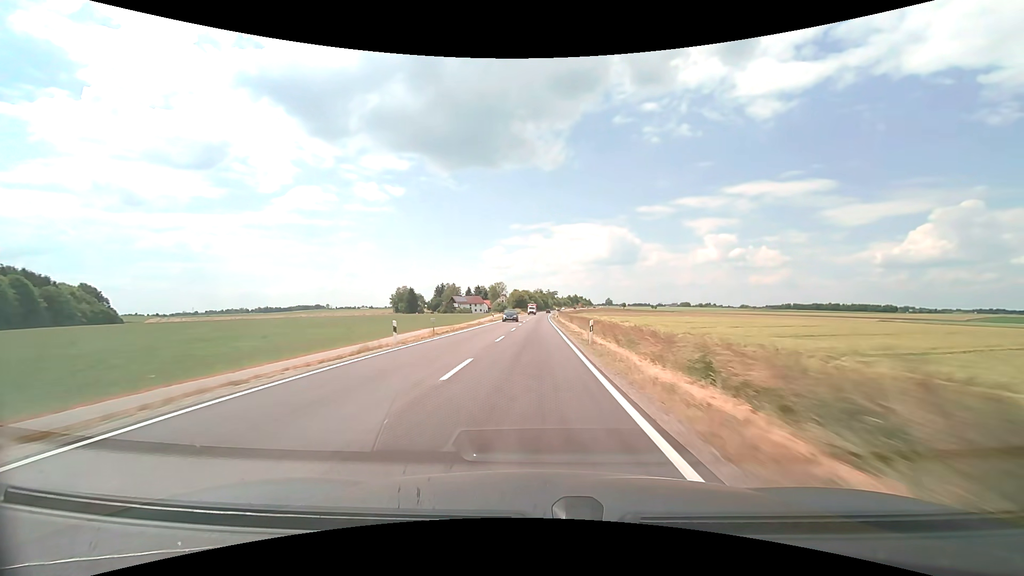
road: secondary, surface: asphalt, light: Day
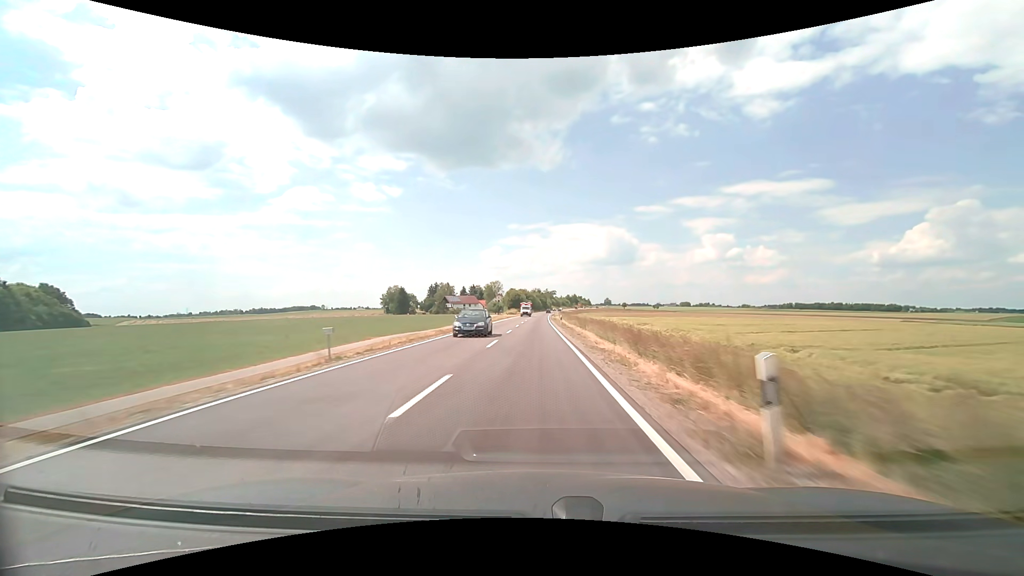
(0.0, +15.2) m; 0°
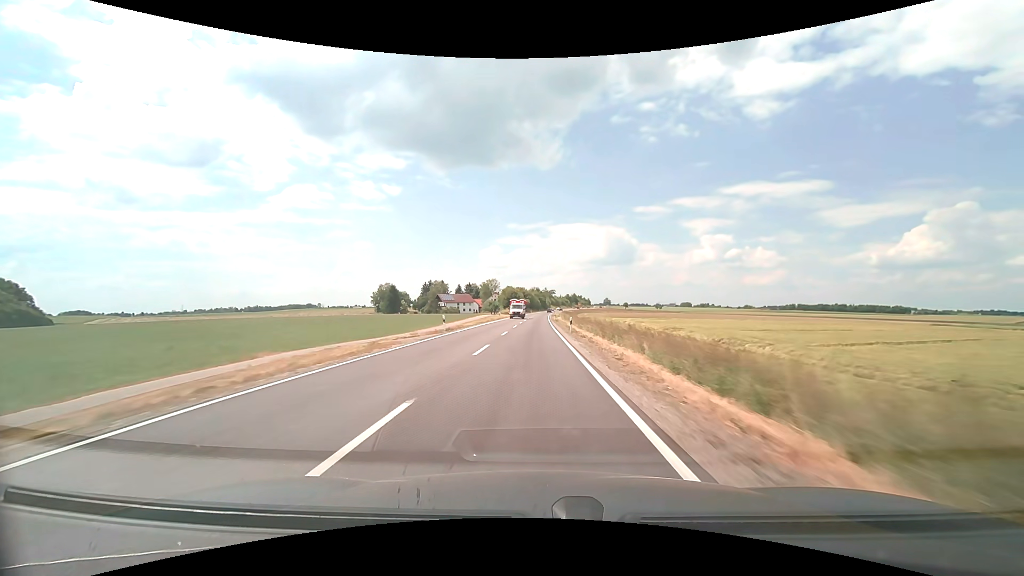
(0.0, +15.2) m; 0°
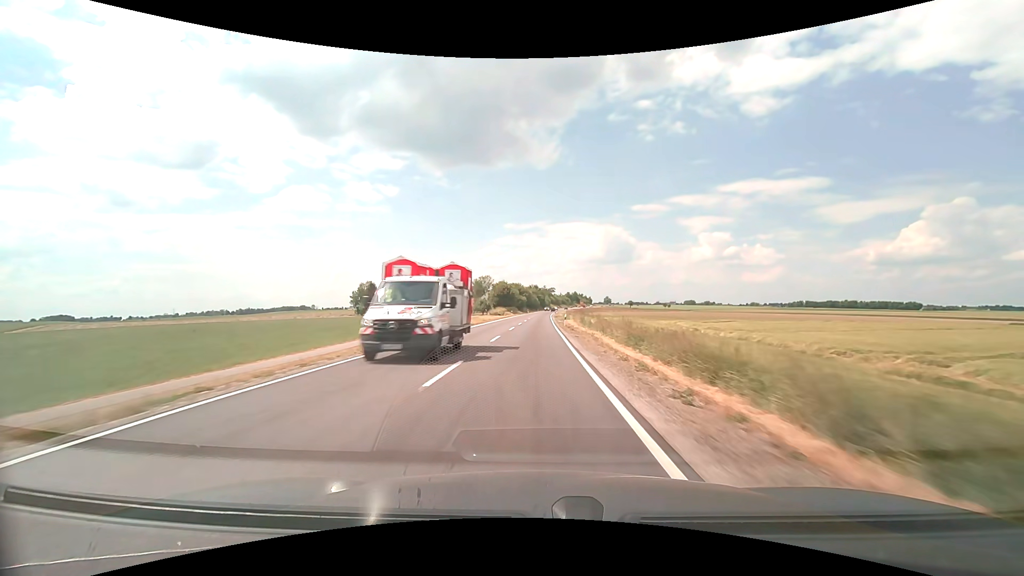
(+0.1, +30.5) m; 0°
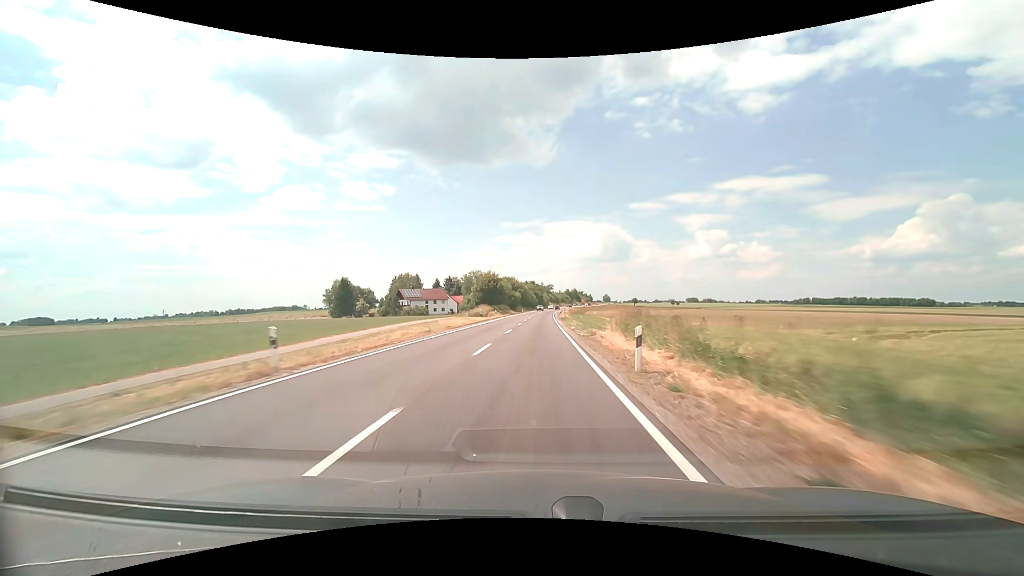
(0.0, +30.5) m; 0°
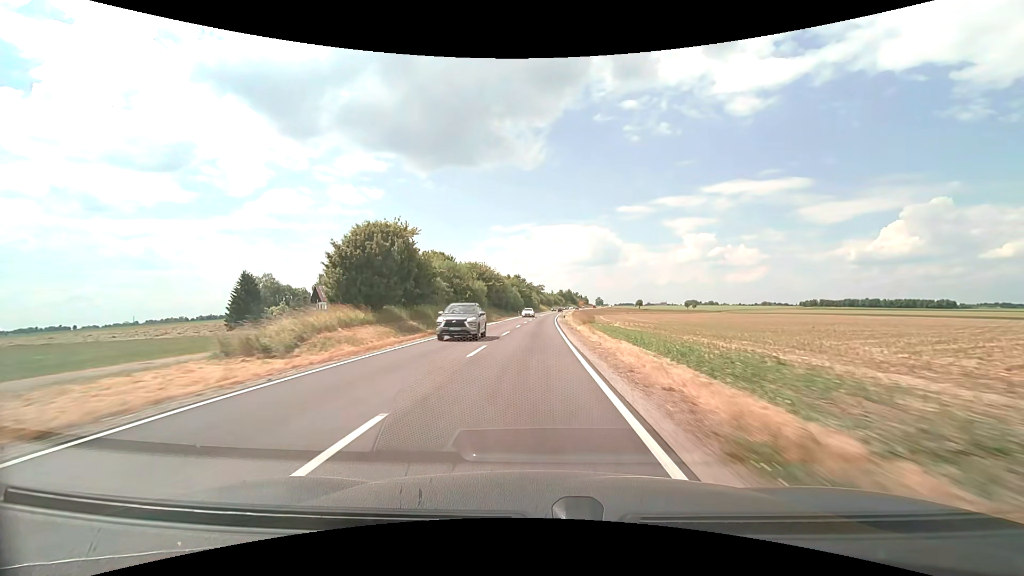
(+0.8, +60.1) m; +1°
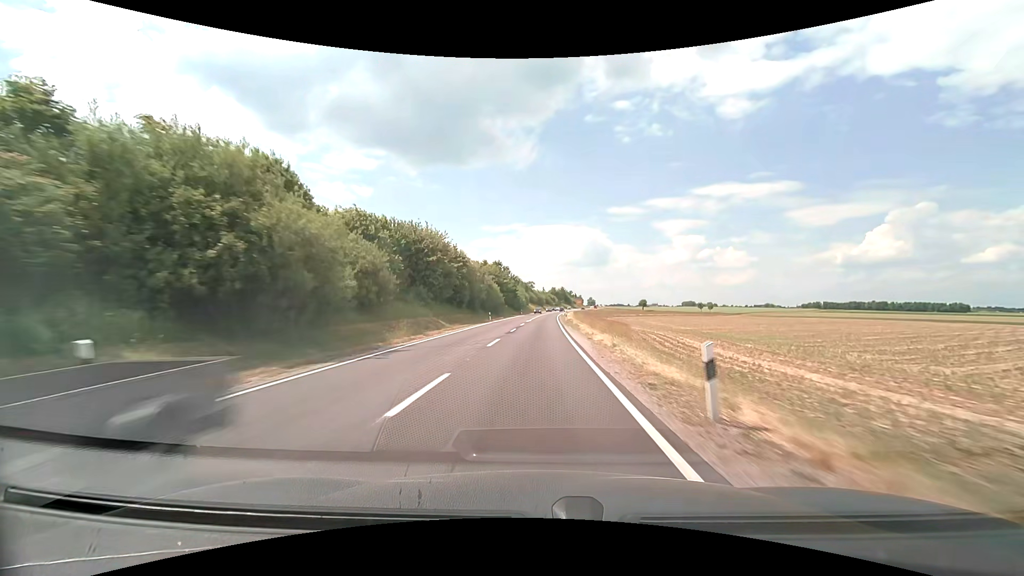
(+0.4, +44.3) m; +1°
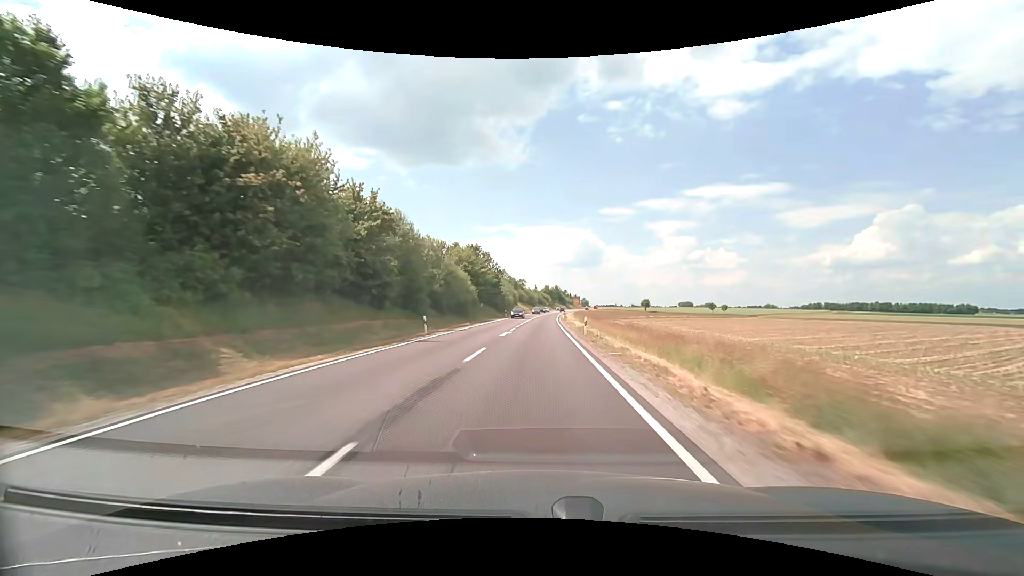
(+0.2, +29.4) m; +1°
(0, +10) (0, +20) (0, +30) (0, +40) (+1, +50) (+1, +60) (+1, +70) (+2, +80) (+2, +90) (+3, +100) m
